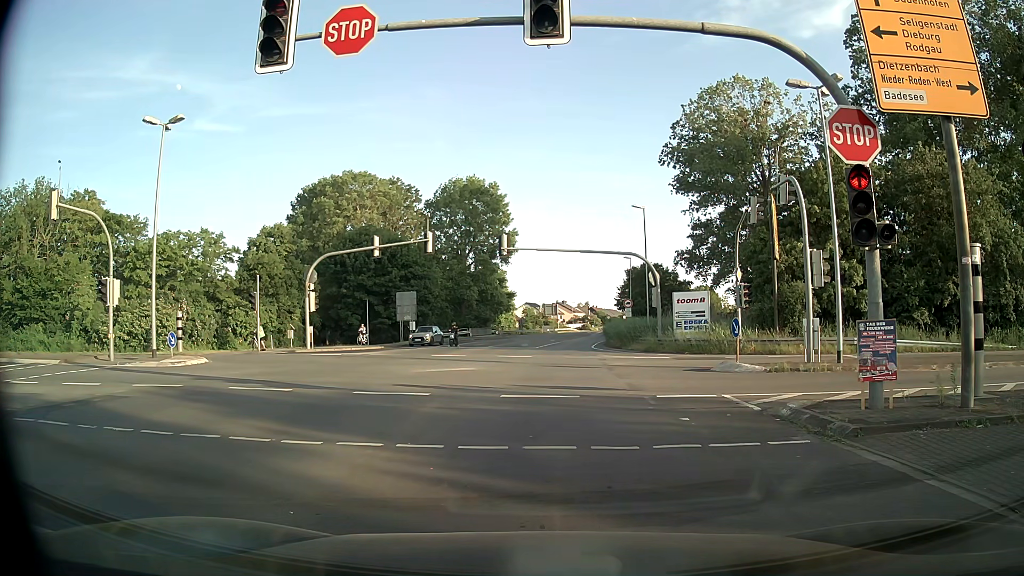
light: Day
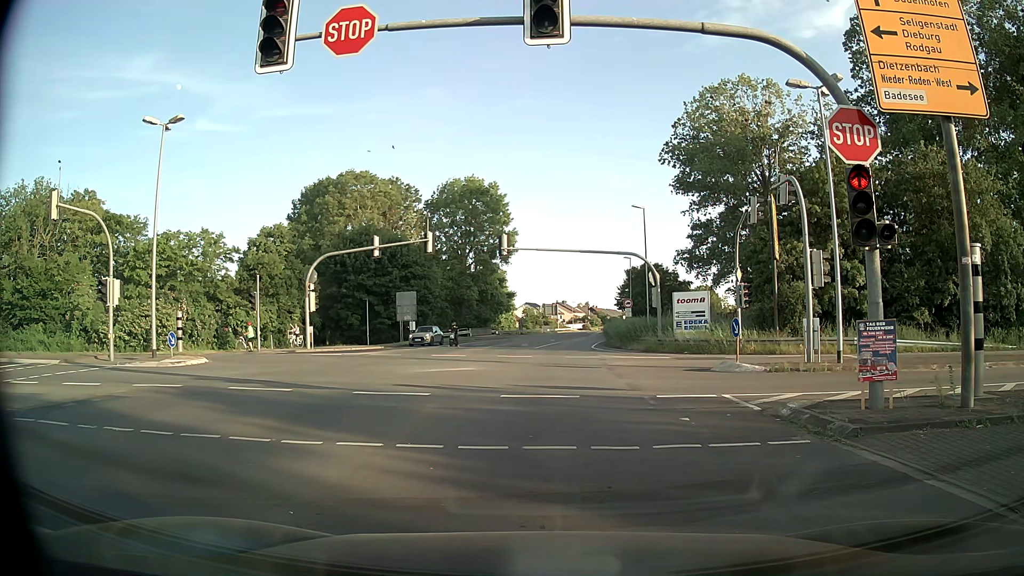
(0.0, 0.0) m; 0°
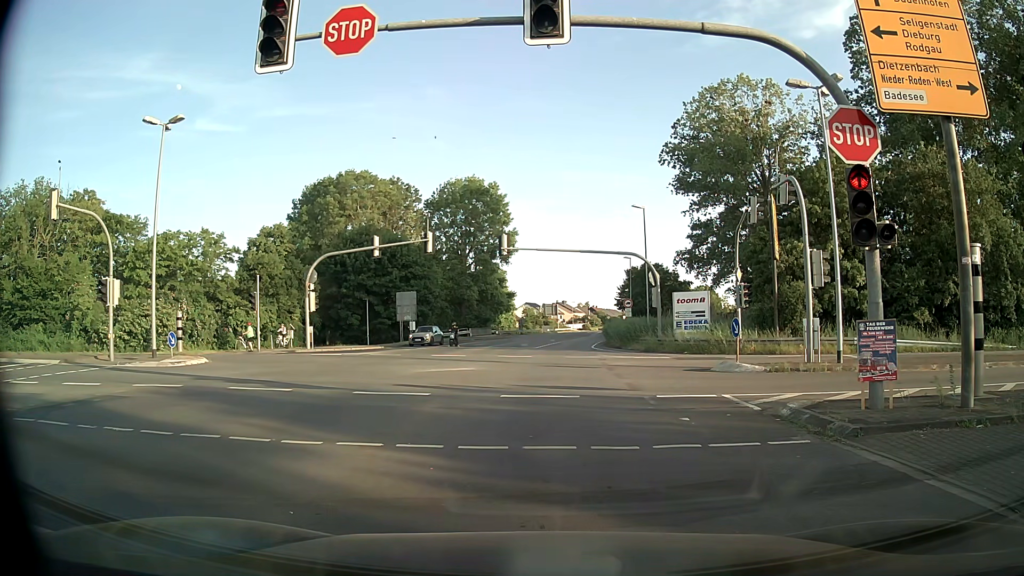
(0.0, 0.0) m; 0°
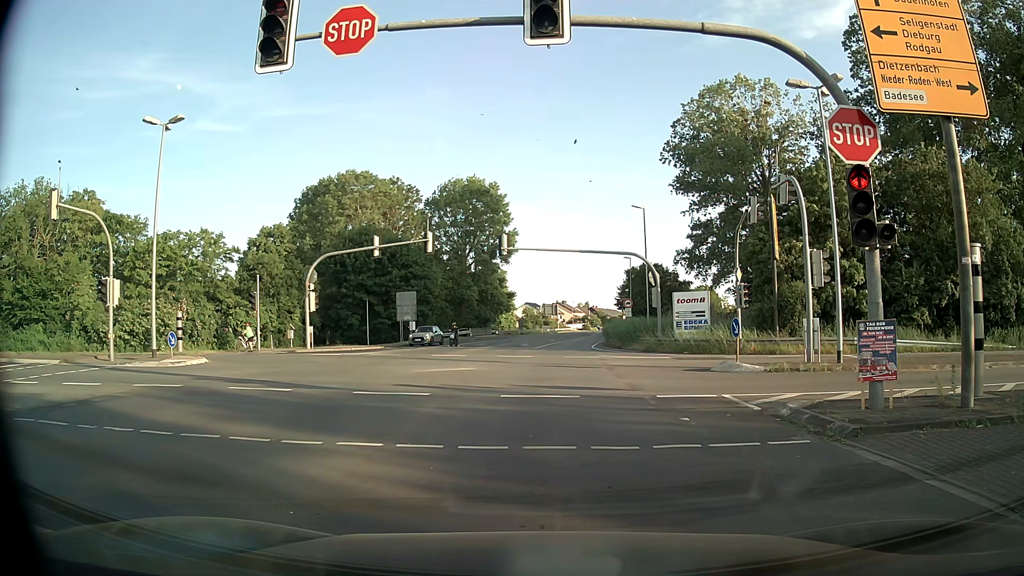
(0.0, 0.0) m; 0°
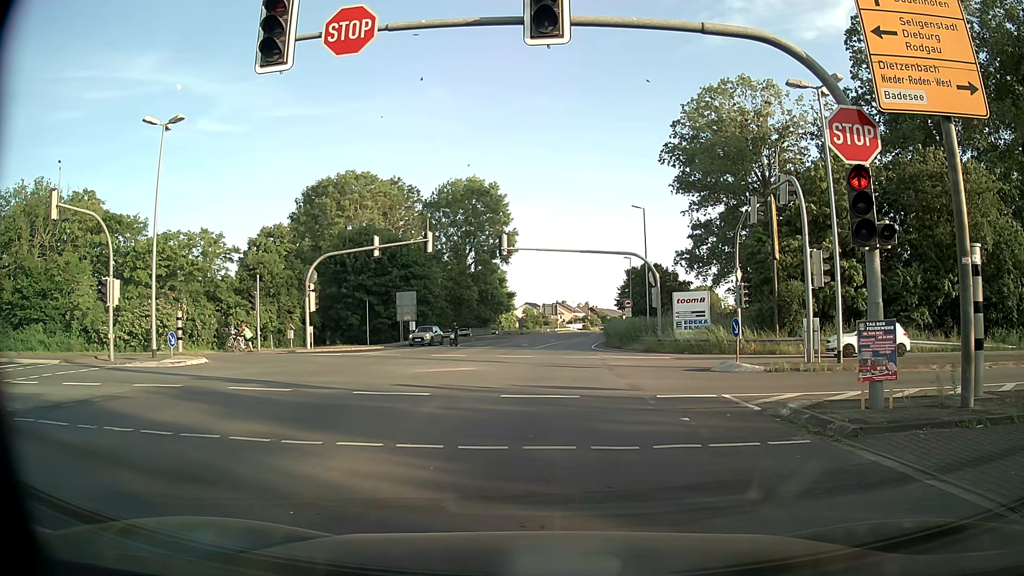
(0.0, 0.0) m; 0°
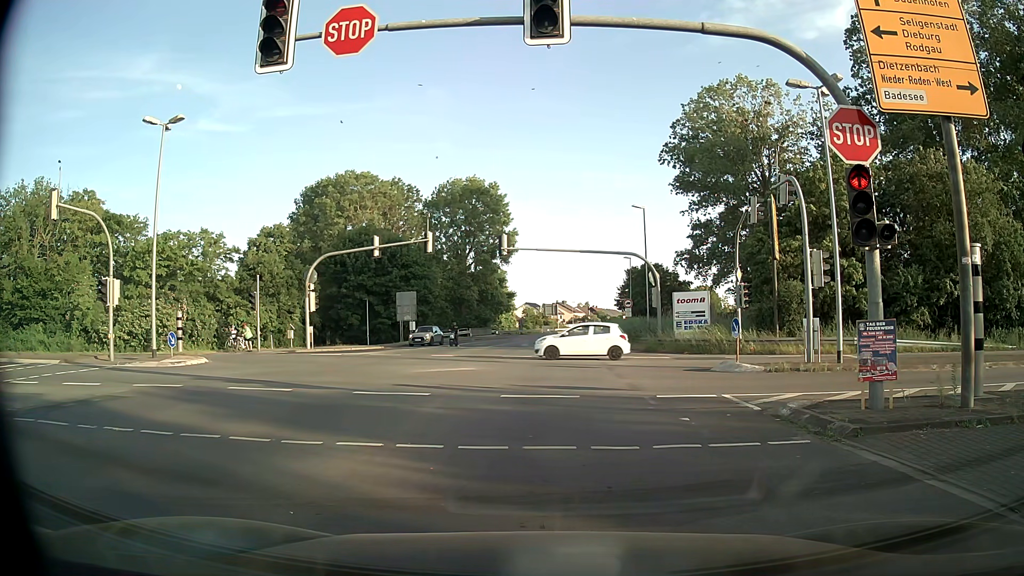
(0.0, 0.0) m; 0°
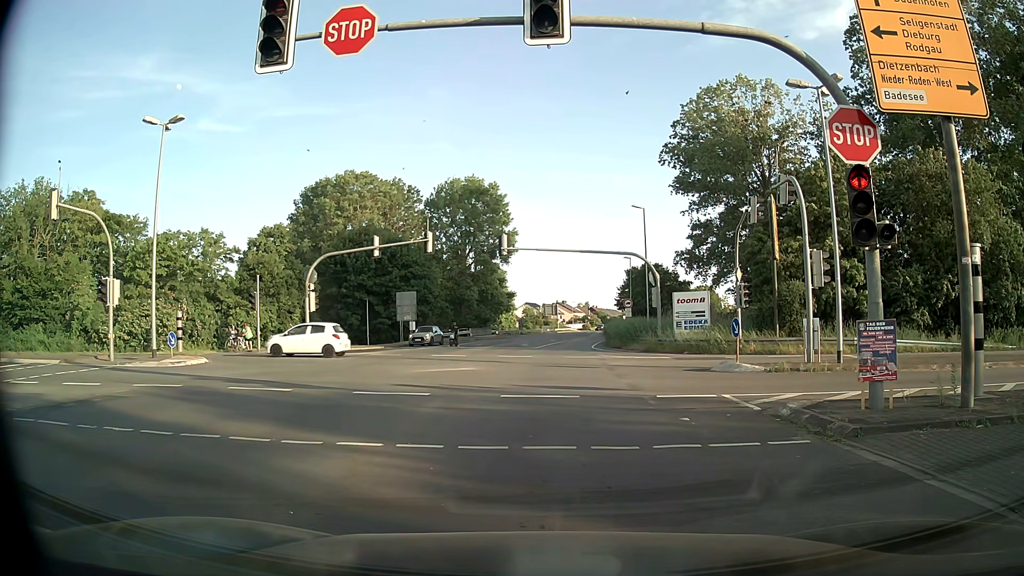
(0.0, 0.0) m; 0°
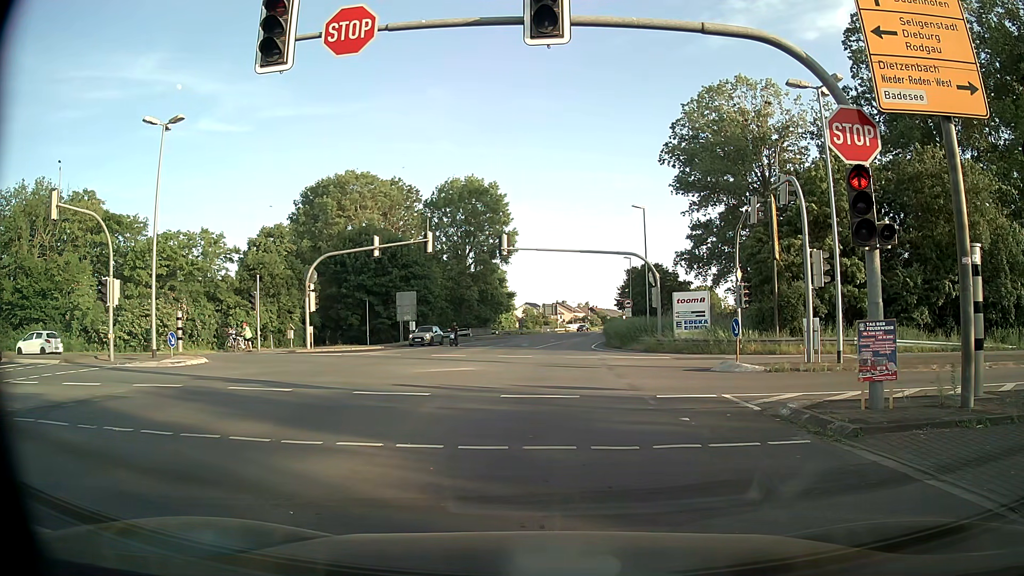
(0.0, 0.0) m; 0°
(0, +10) (+1, +20) (+1, +30) (+1, +40) (+2, +50) (+4, +60) (+5, +70) (+7, +80) (+8, +89) (+10, +99) m
